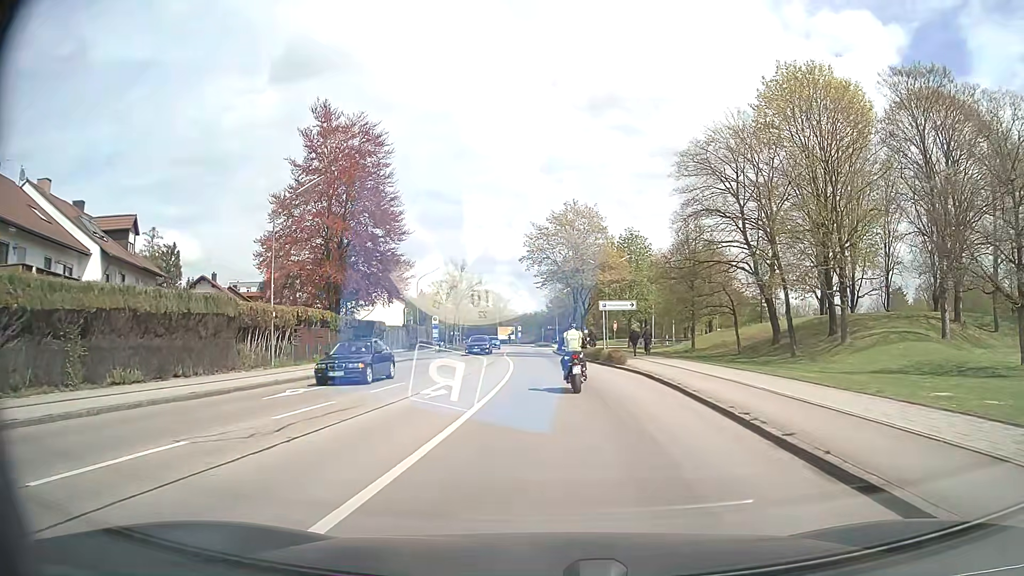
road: secondary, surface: asphalt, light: Day
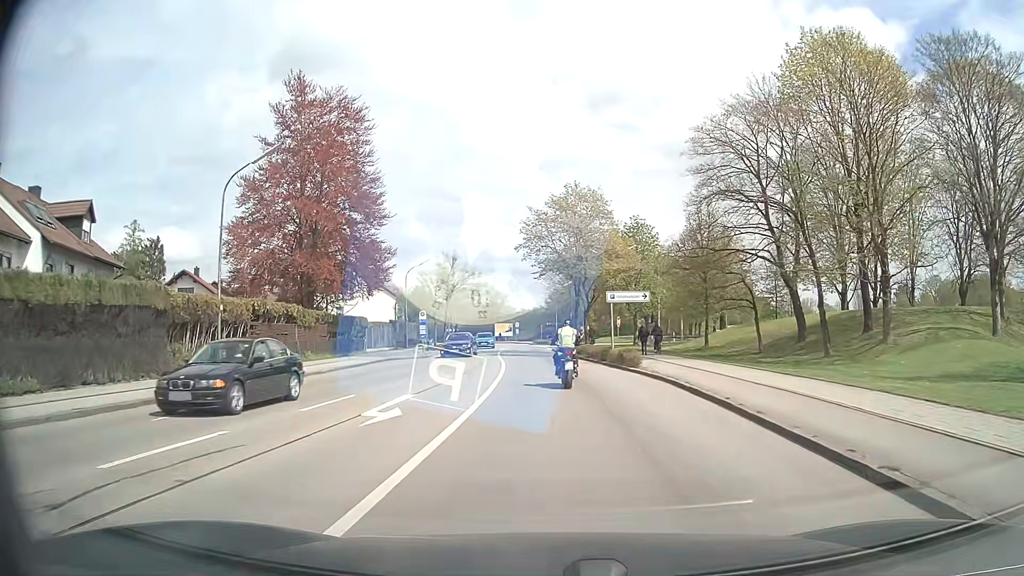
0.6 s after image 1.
(-0.1, +5.1) m; 0°
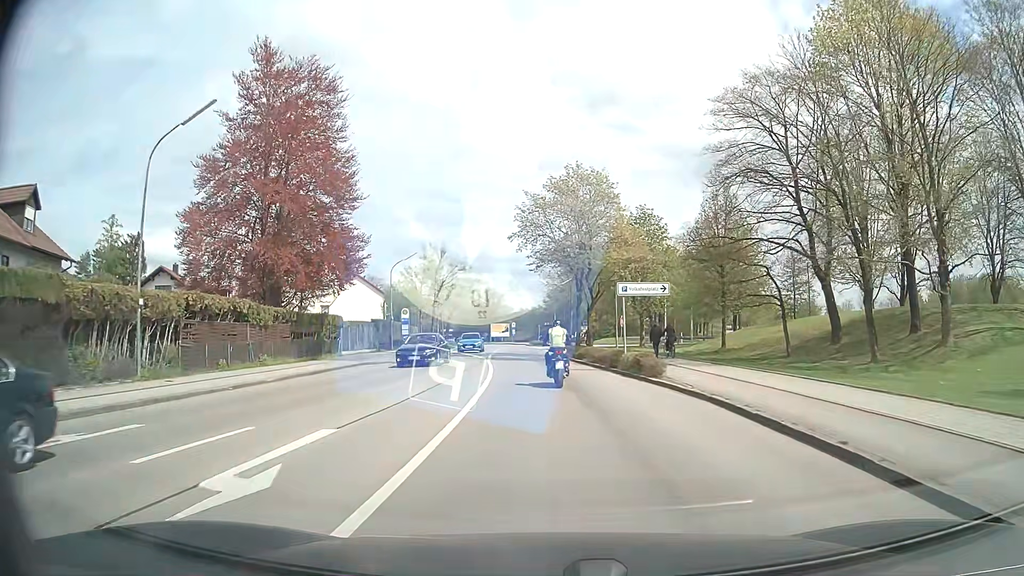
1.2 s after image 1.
(0.0, +5.5) m; 0°
